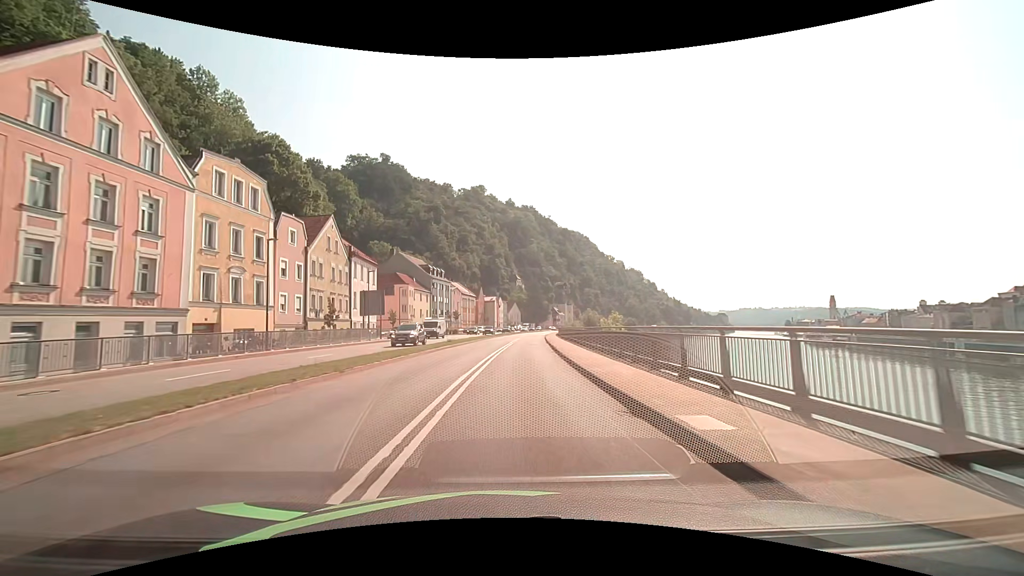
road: primary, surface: asphalt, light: Day
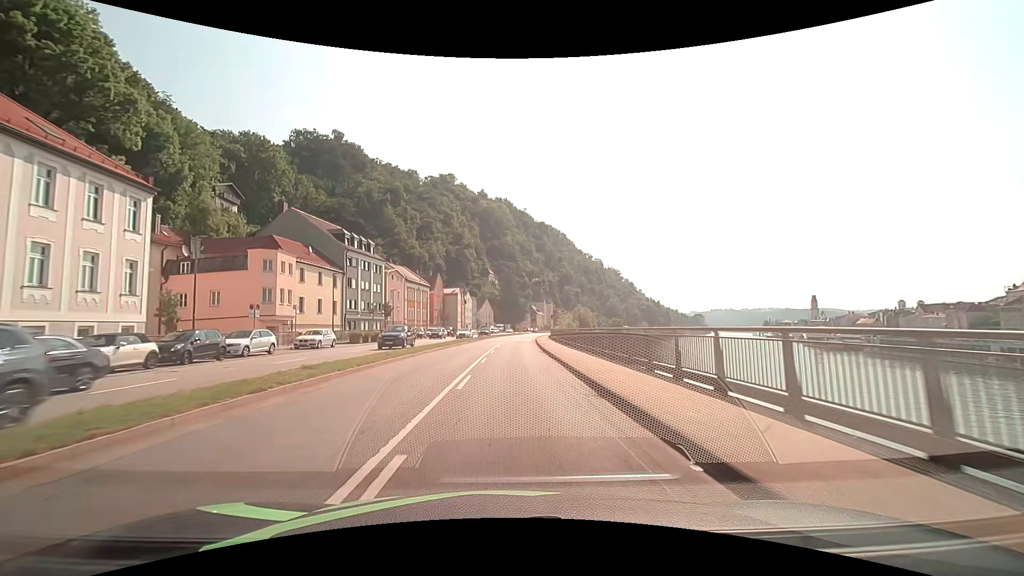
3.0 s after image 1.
(+1.1, +38.0) m; +3°
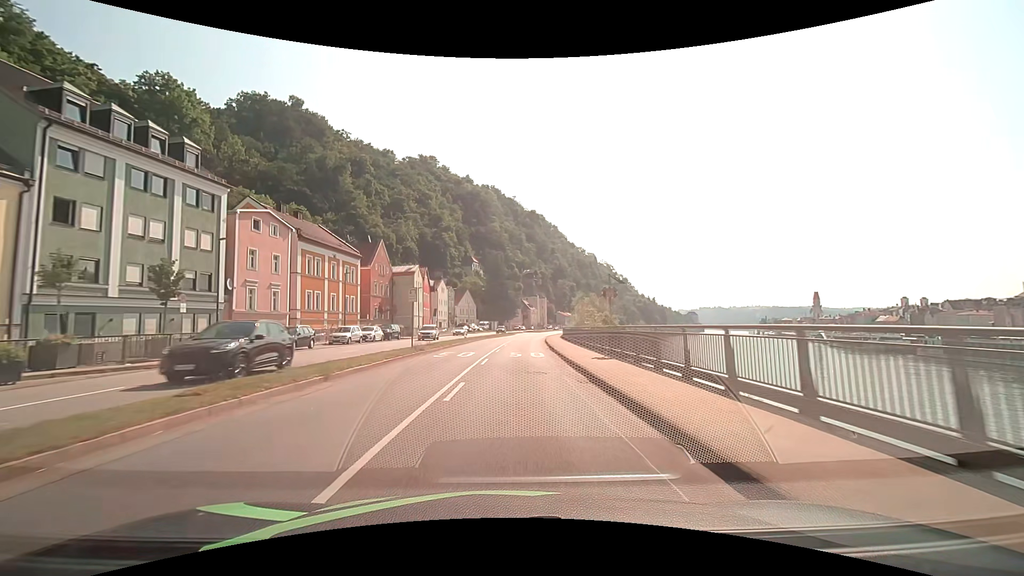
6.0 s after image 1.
(+0.4, +38.1) m; +1°
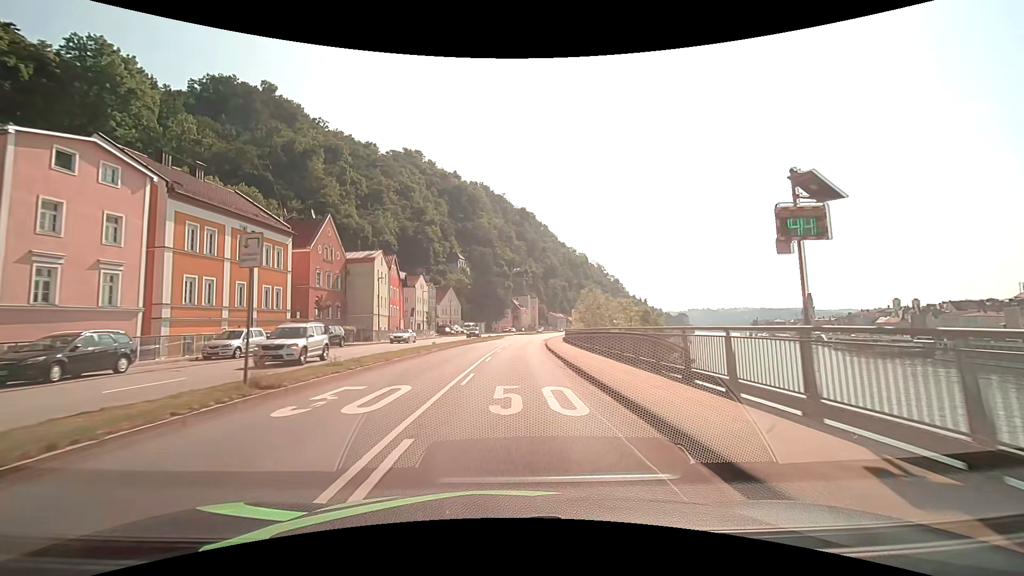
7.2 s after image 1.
(+0.2, +15.3) m; +1°
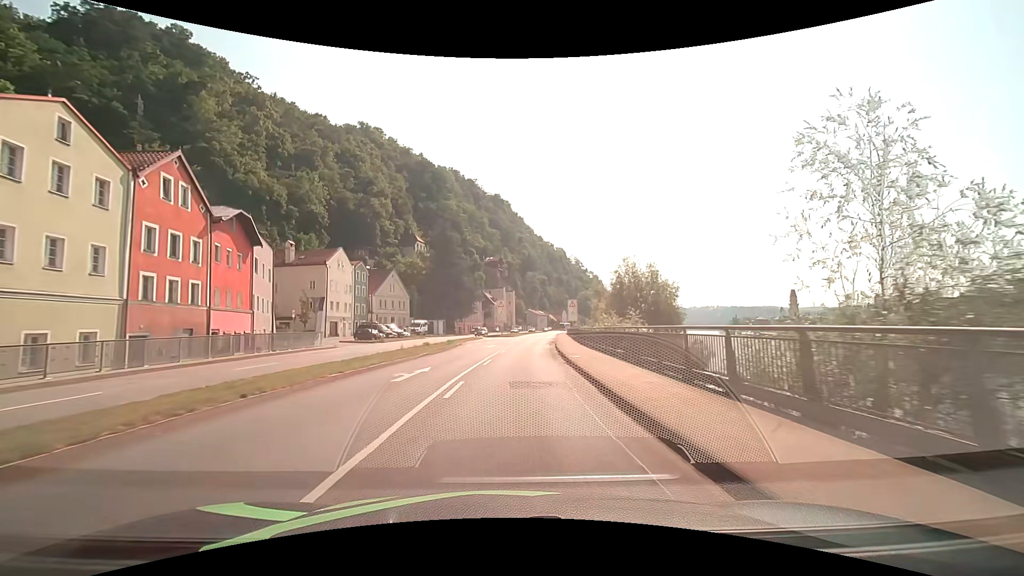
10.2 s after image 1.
(+0.9, +38.1) m; +3°
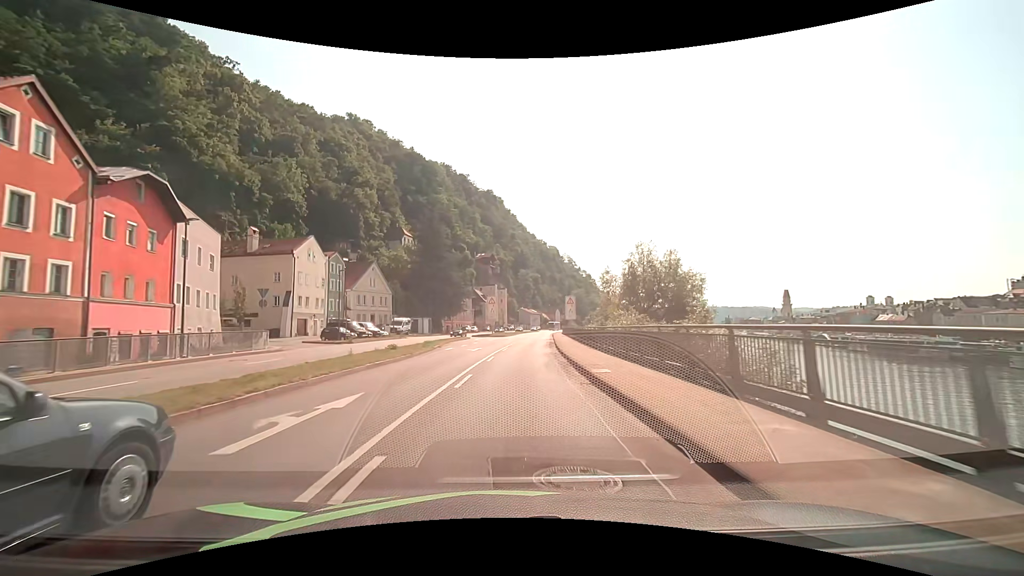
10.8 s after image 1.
(0.0, +7.6) m; +1°
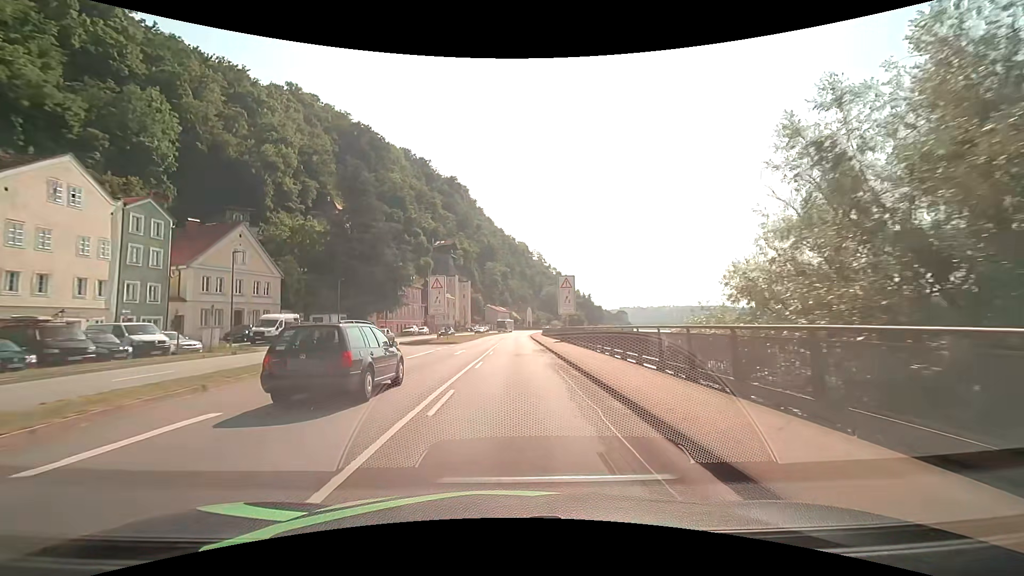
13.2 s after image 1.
(+1.1, +30.5) m; +4°
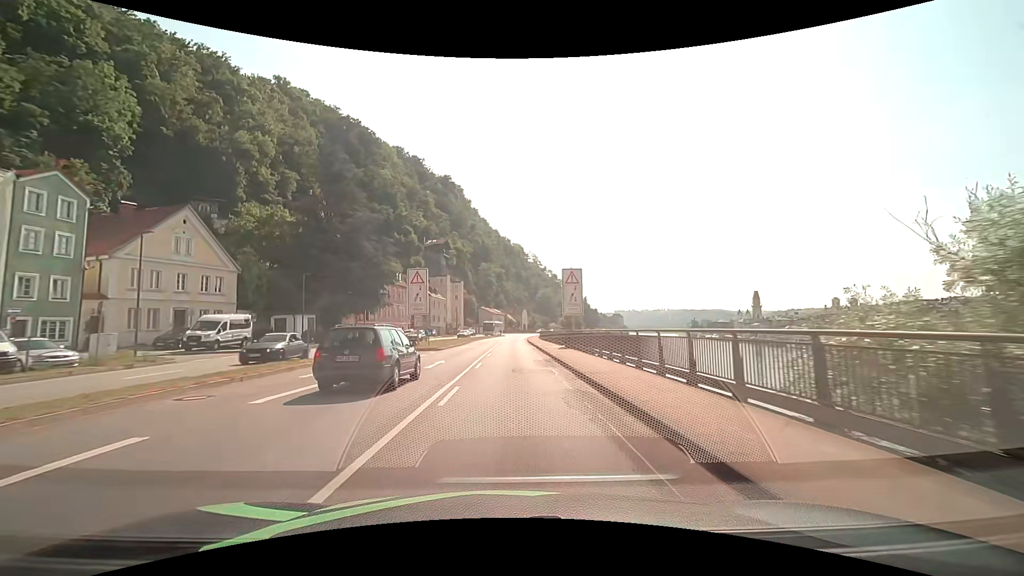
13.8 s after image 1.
(0.0, +7.6) m; +1°
(0, +10) (0, +20) (0, +30) (0, +40) (0, +50) (0, +60) (+1, +70) (+1, +80) (+1, +90) (+2, +100) m
